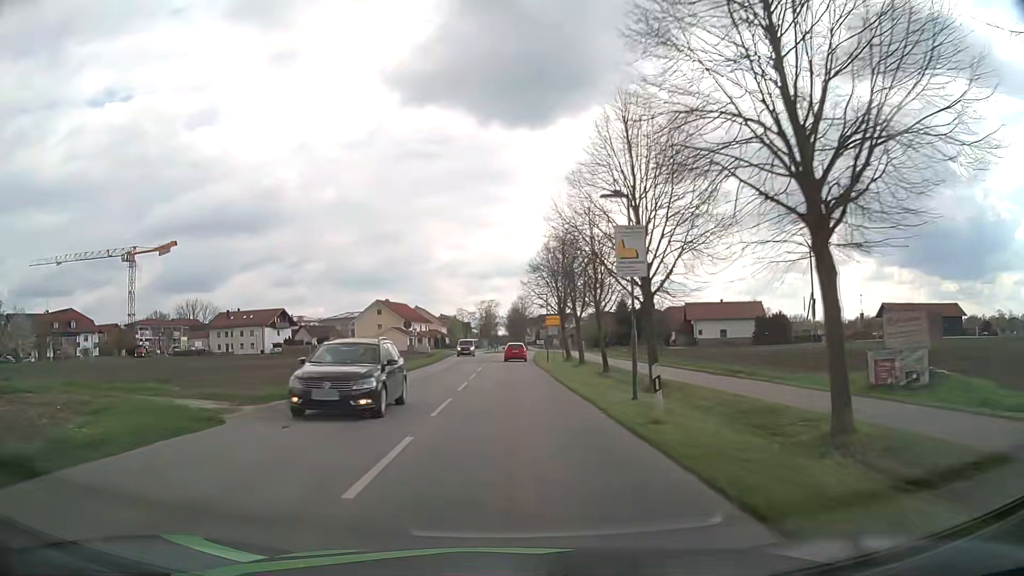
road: residential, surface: asphalt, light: Day
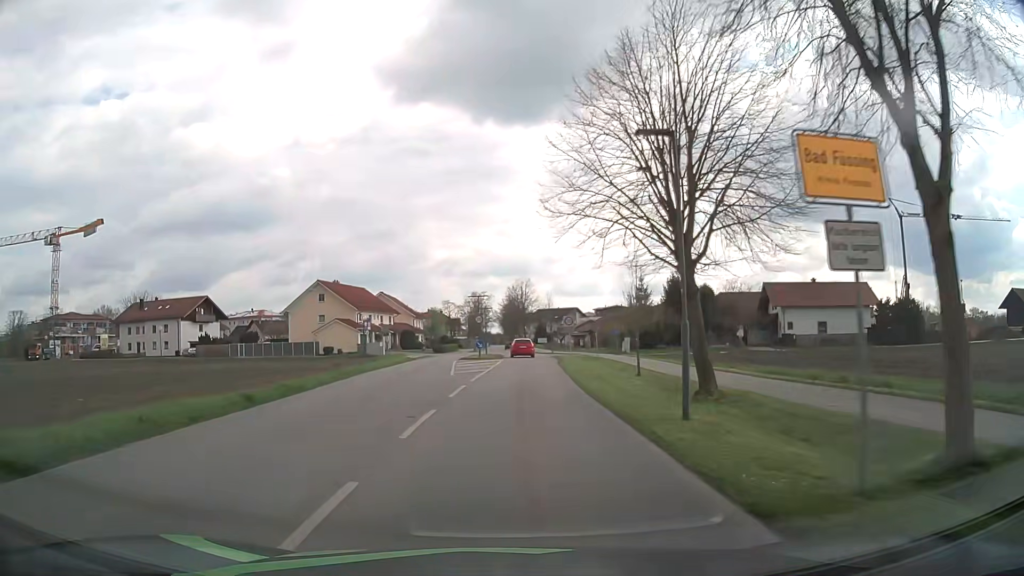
(+0.2, +38.4) m; +1°
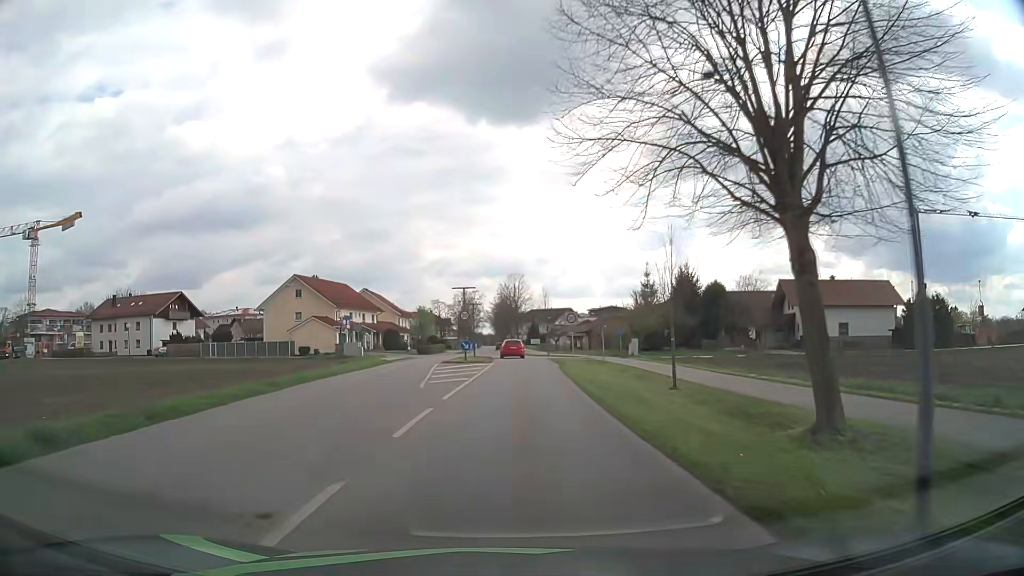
(0.0, +7.1) m; 0°
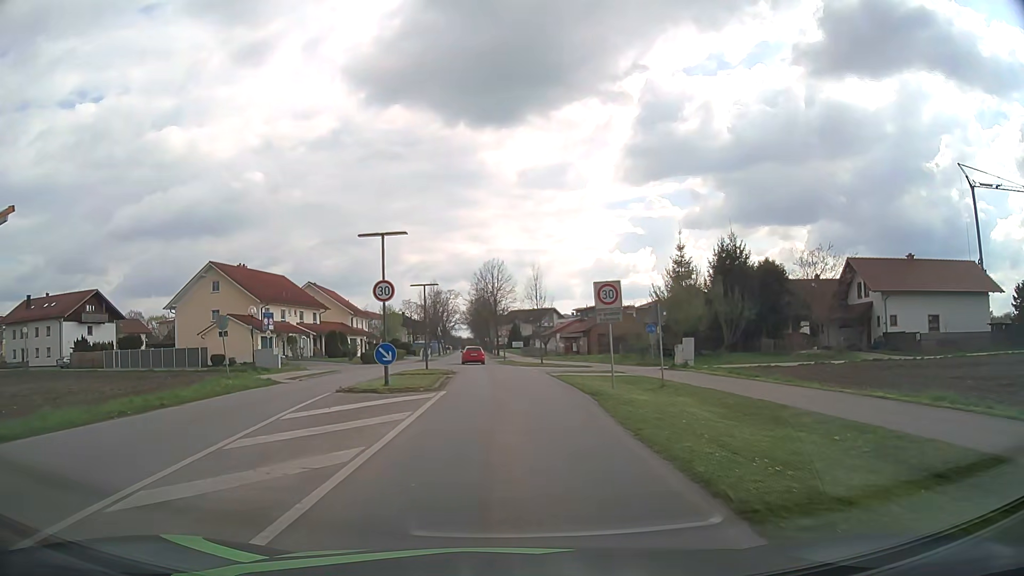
(+0.4, +19.9) m; +2°
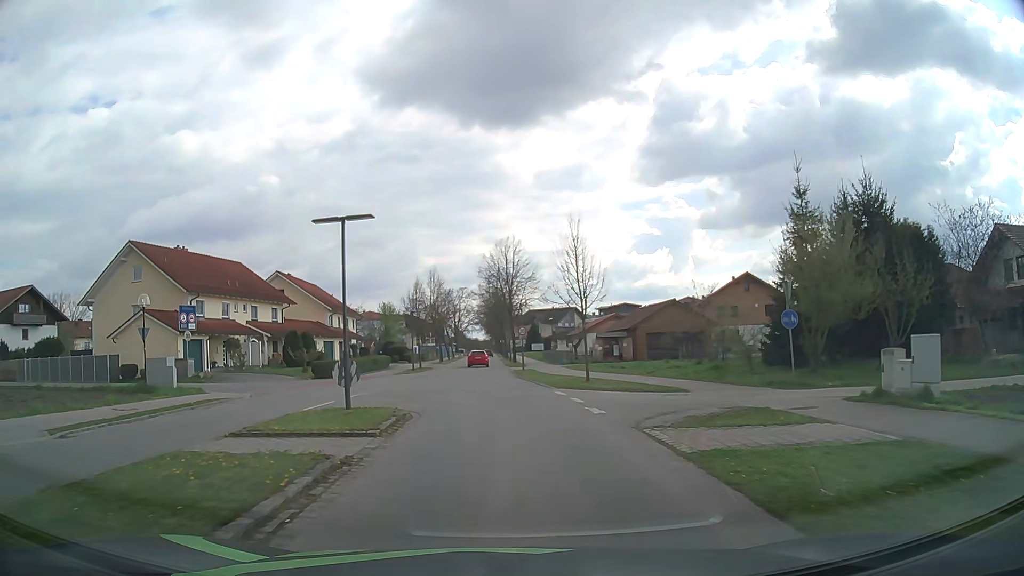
(0.0, +18.1) m; -1°
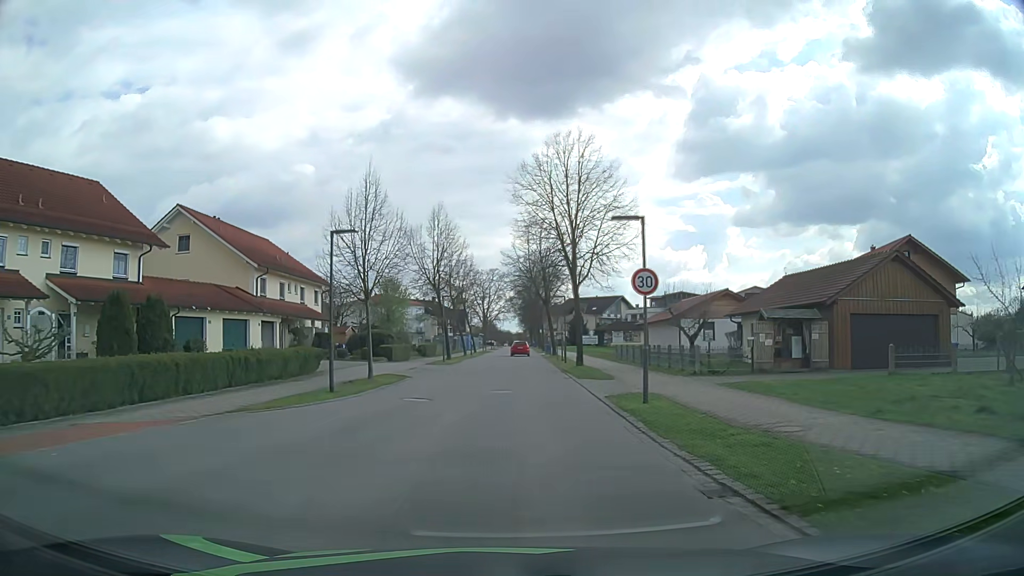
(-1.2, +29.7) m; -3°
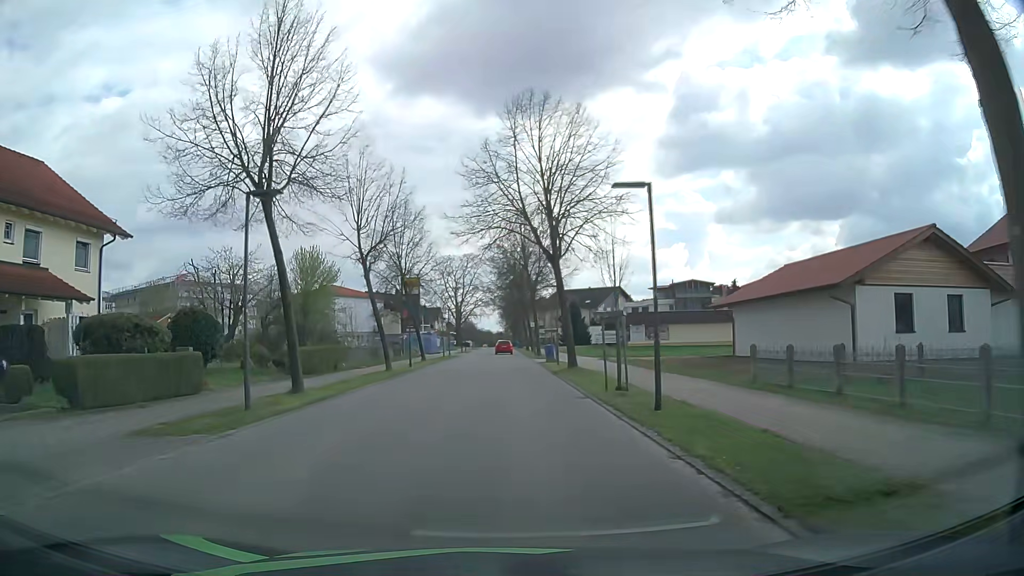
(+0.6, +29.2) m; +2°
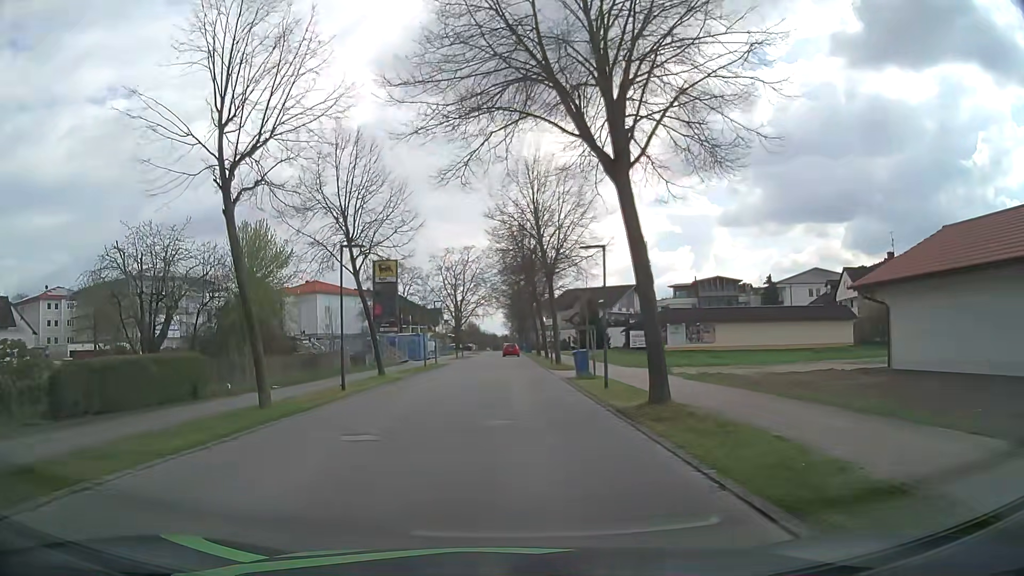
(0.0, +14.9) m; 0°
(0, +10) (0, +20) (0, +30) (0, +40) (0, +50) (0, +60) (0, +70) (0, +80) (0, +90) (0, +100) m
